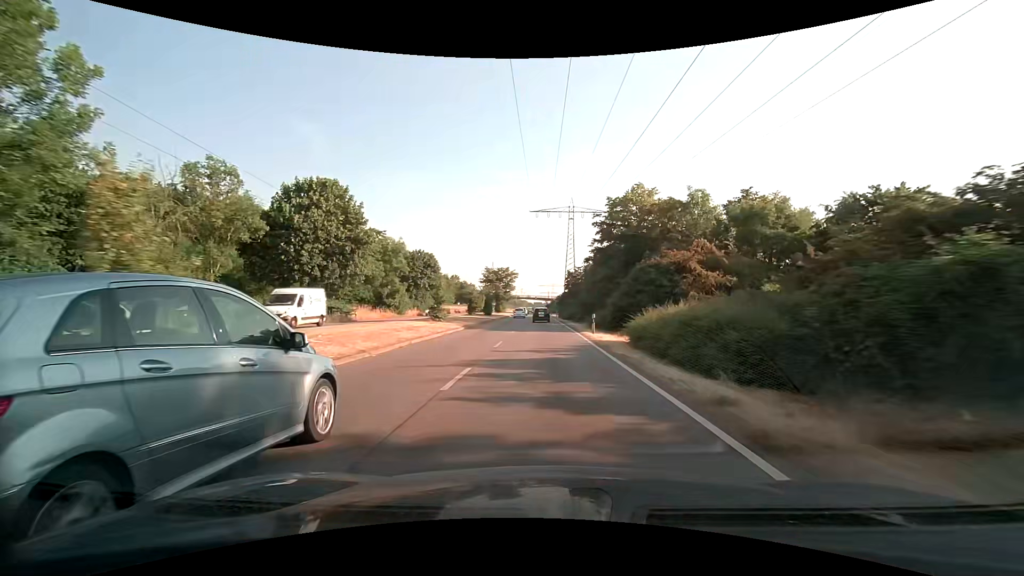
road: primary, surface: asphalt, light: Day
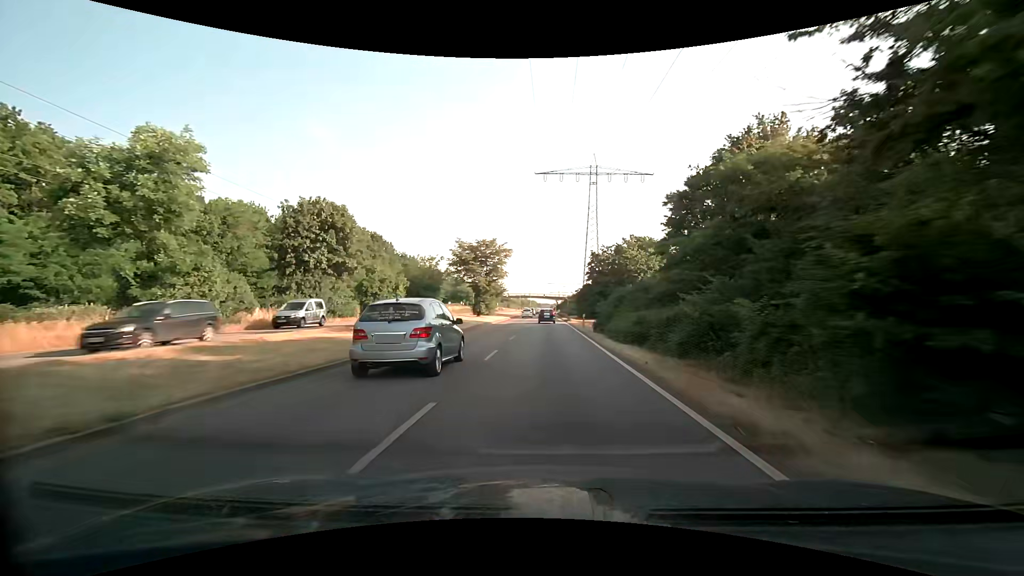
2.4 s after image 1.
(-0.4, +40.2) m; -1°
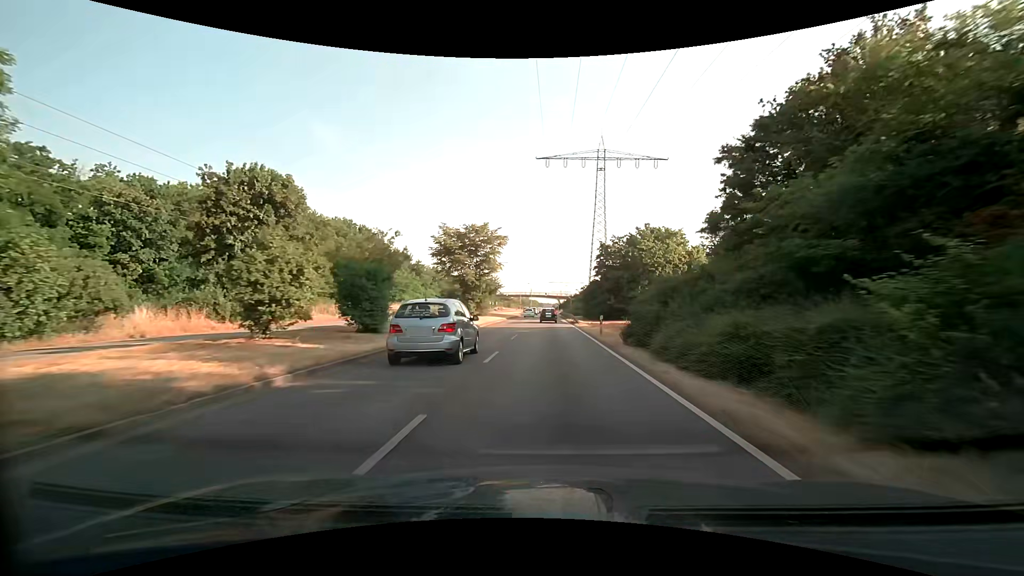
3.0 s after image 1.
(0.0, +10.0) m; 0°
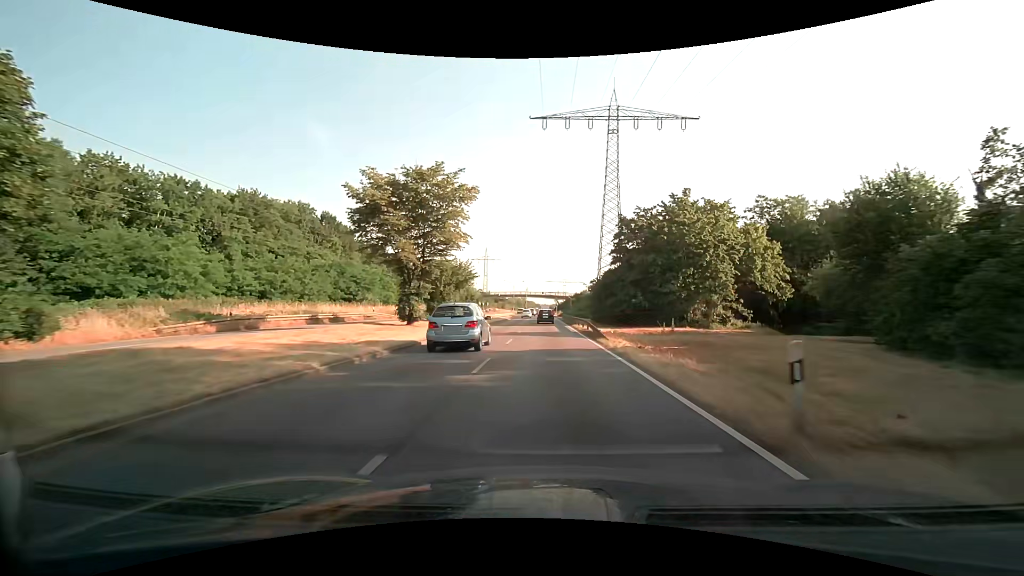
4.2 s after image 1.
(+0.1, +19.8) m; 0°
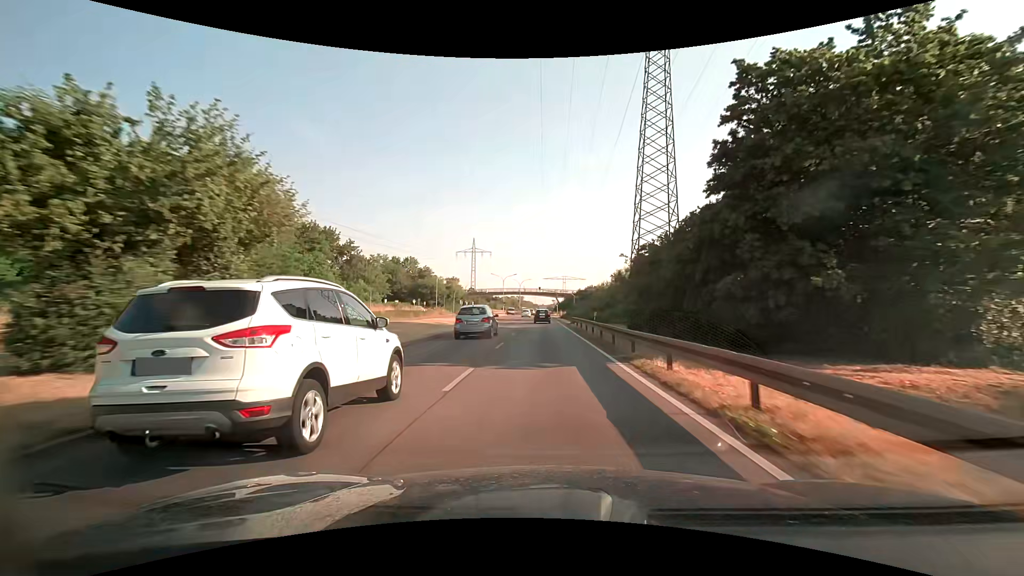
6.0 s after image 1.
(+0.1, +29.6) m; 0°
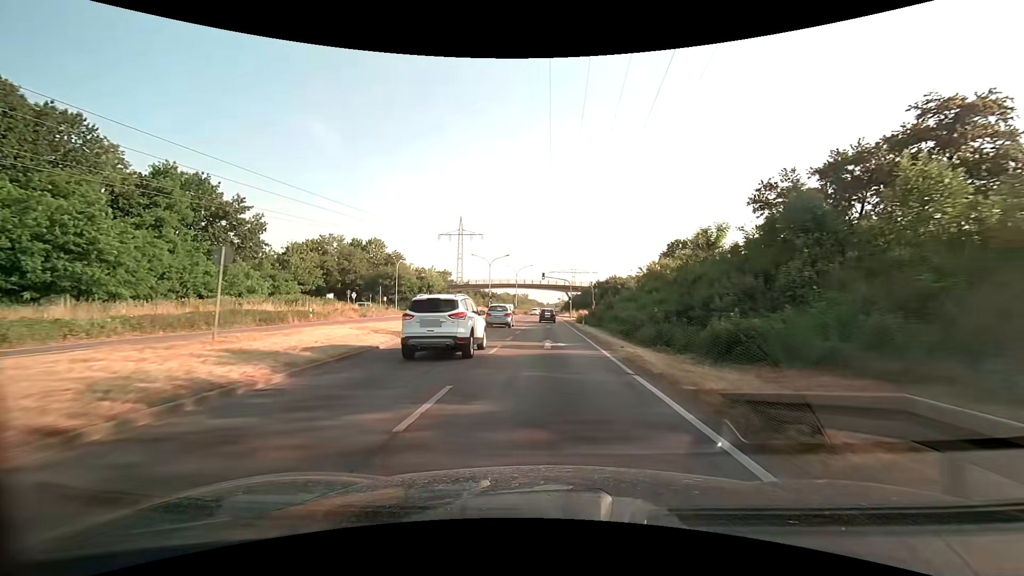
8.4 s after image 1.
(-0.2, +39.0) m; -1°
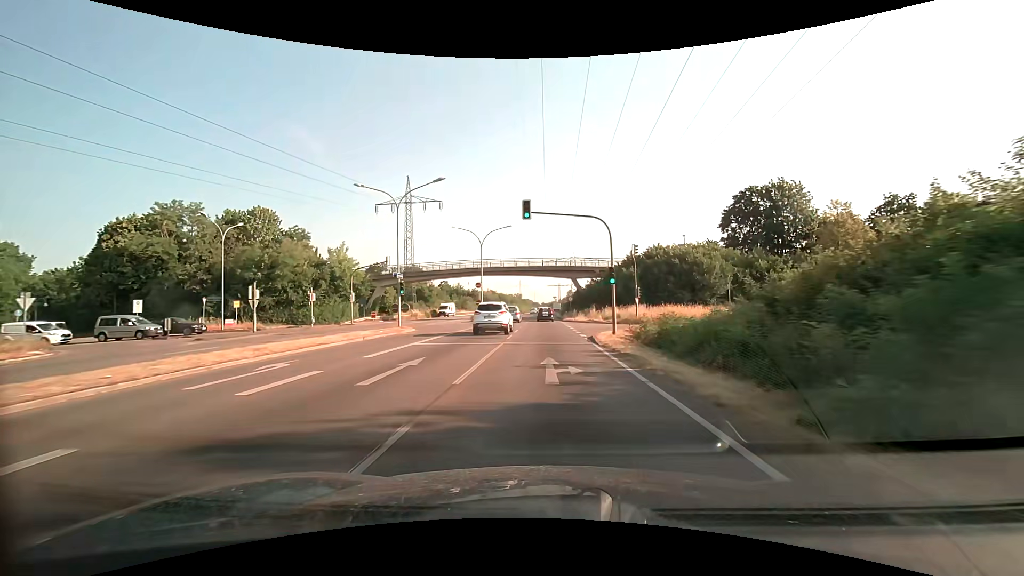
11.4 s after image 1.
(+0.2, +47.7) m; +1°
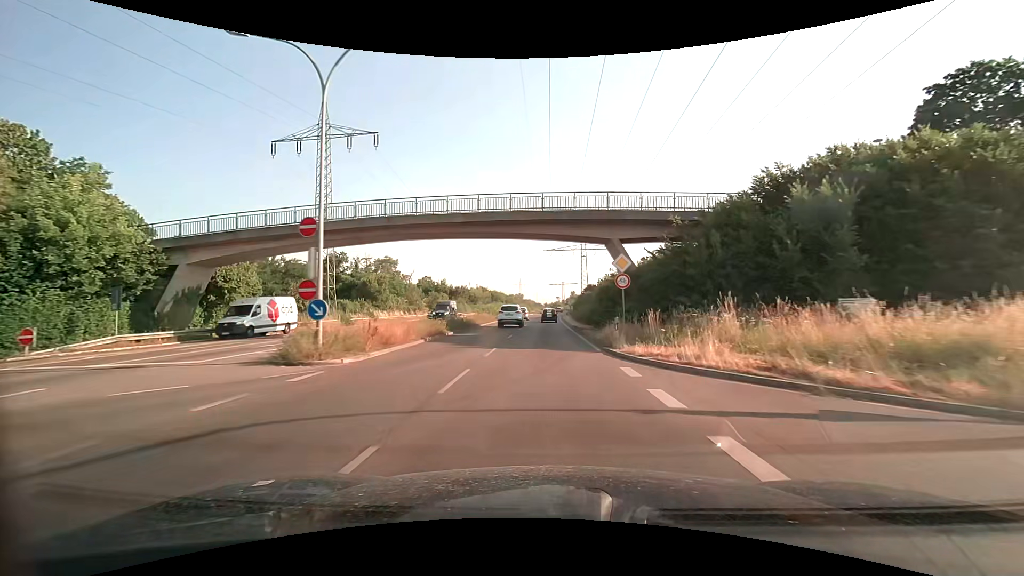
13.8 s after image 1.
(-0.2, +38.0) m; -1°
